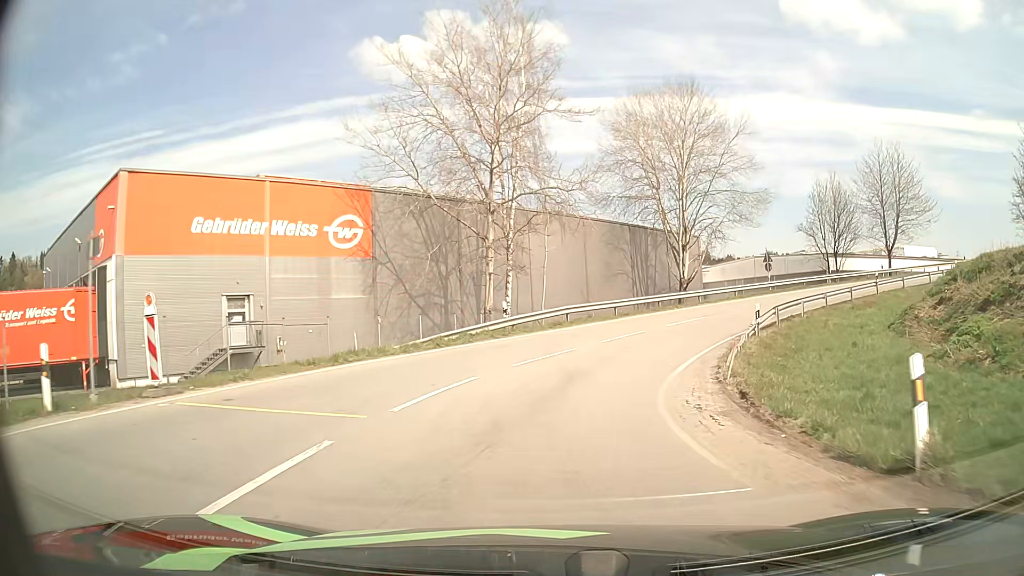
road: unclassified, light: Day
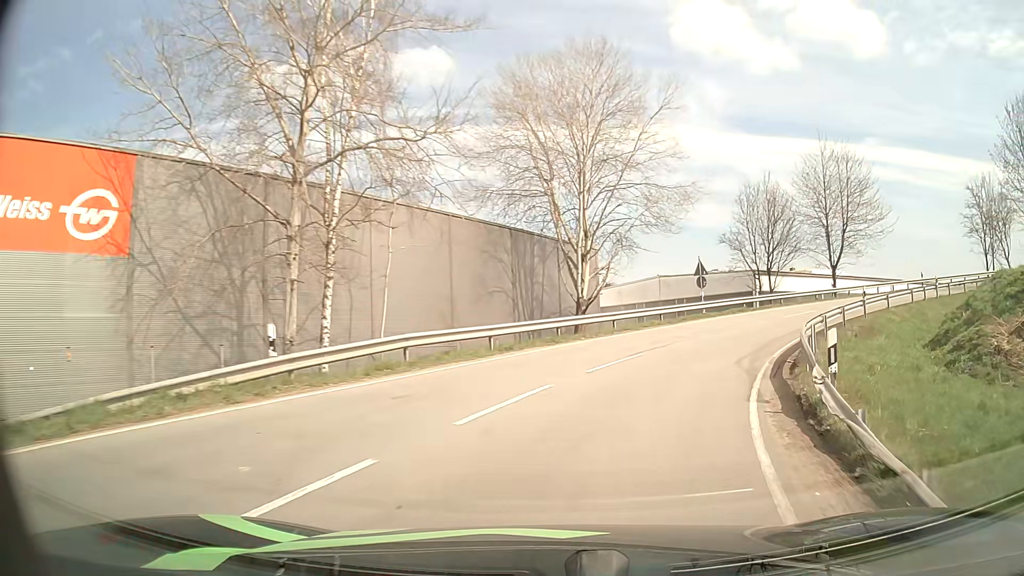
(+0.8, +12.1) m; +10°
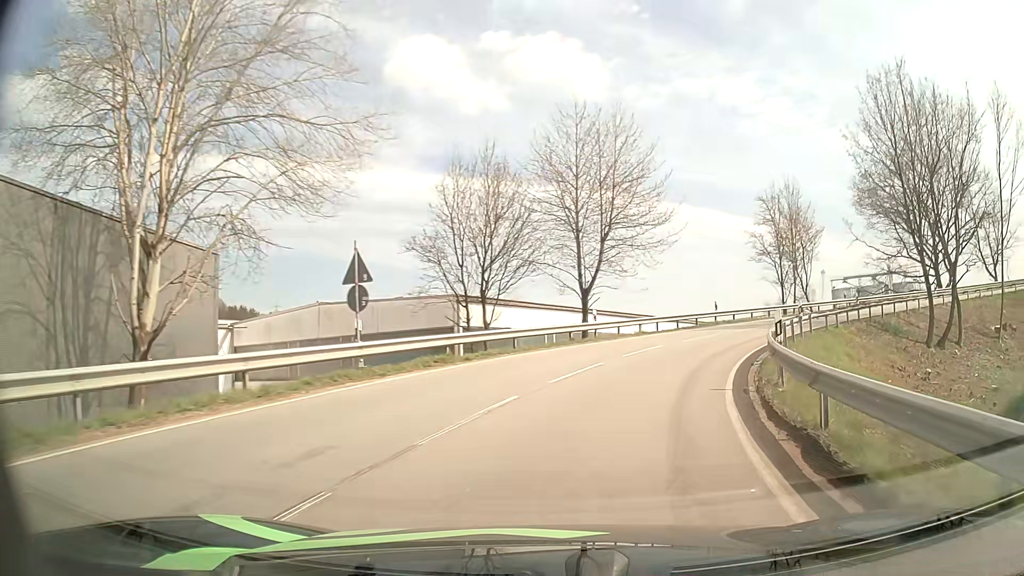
(+4.1, +17.7) m; +27°
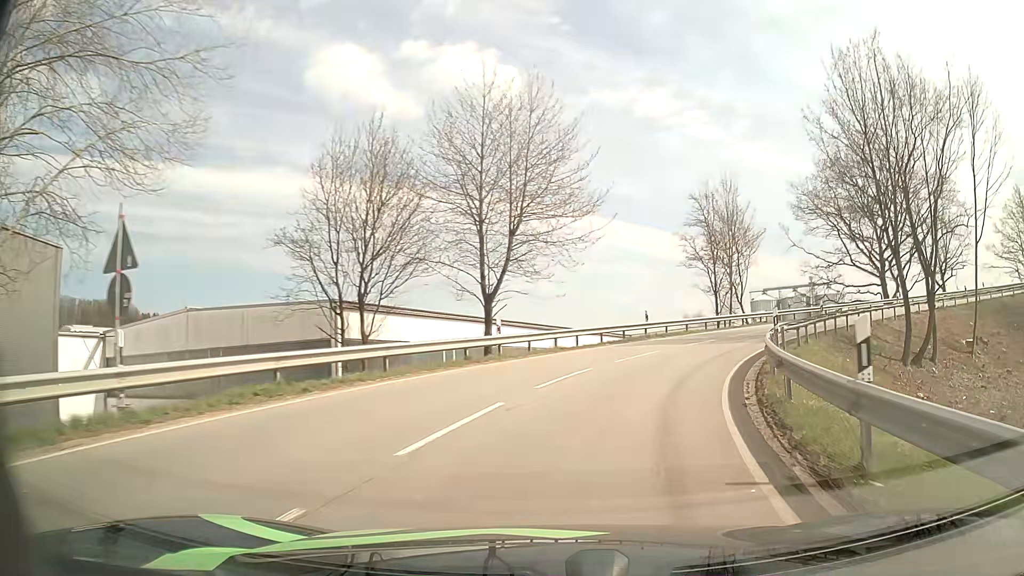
(+0.4, +6.2) m; +7°
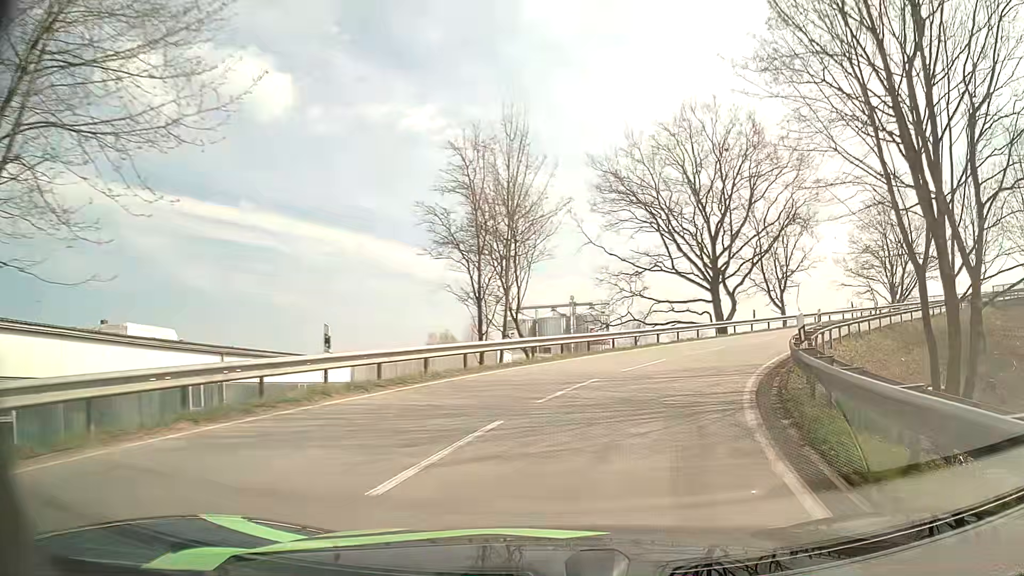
(+3.4, +18.4) m; +22°
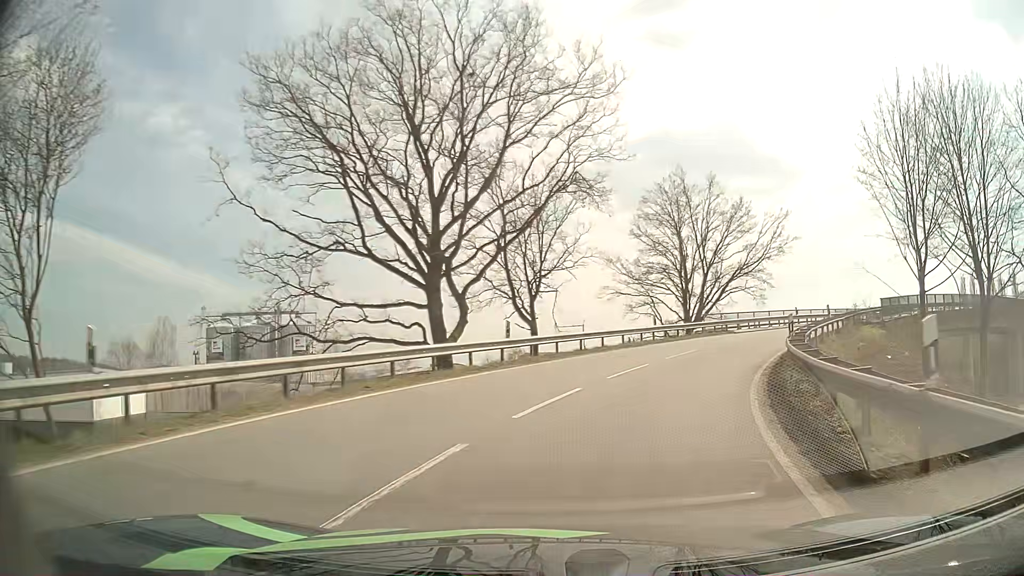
(+3.9, +18.6) m; +24°
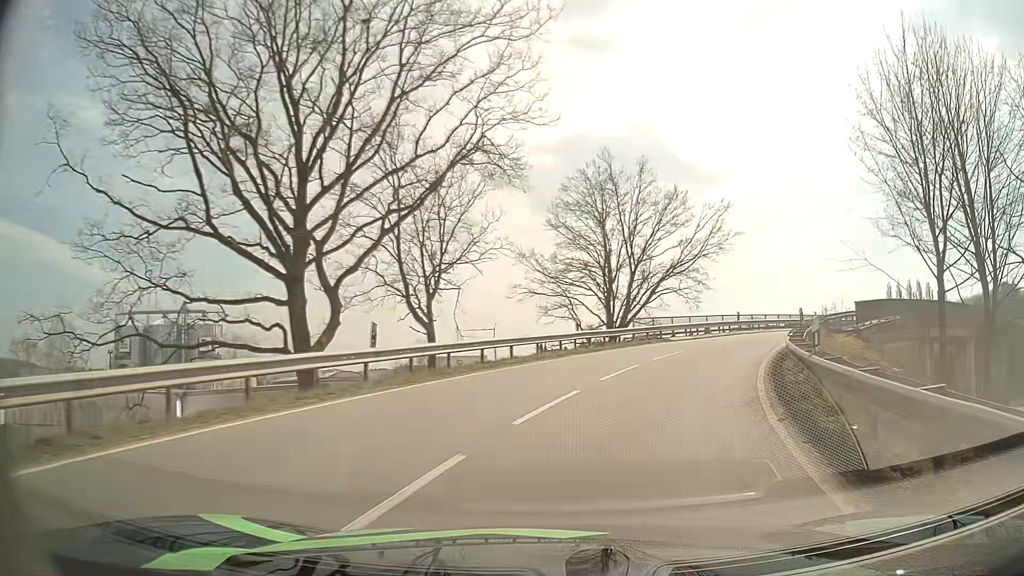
(+0.3, +6.5) m; +7°
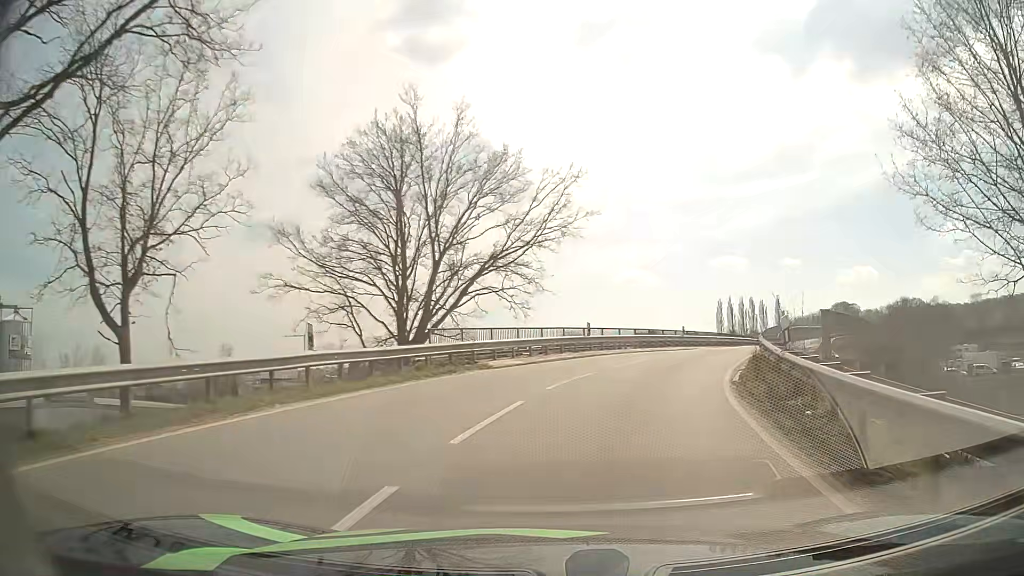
(+1.9, +13.0) m; +16°
(+1, +10) (+3, +20) (+8, +29) (+13, +37) (+18, +46) (+23, +54) (+29, +63) (+34, +71) (+40, +79) (+45, +88) m
